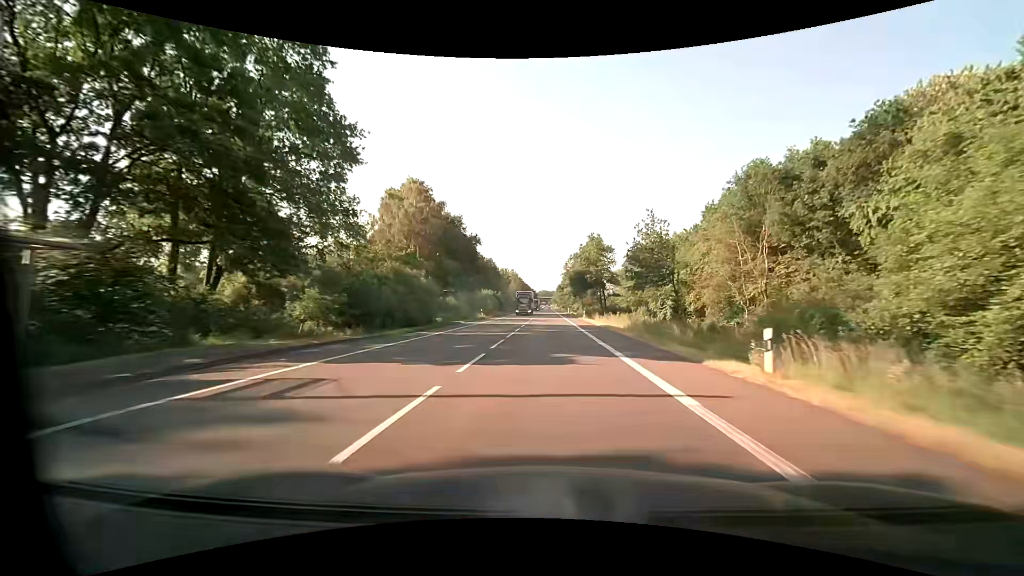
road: primary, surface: asphalt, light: Day
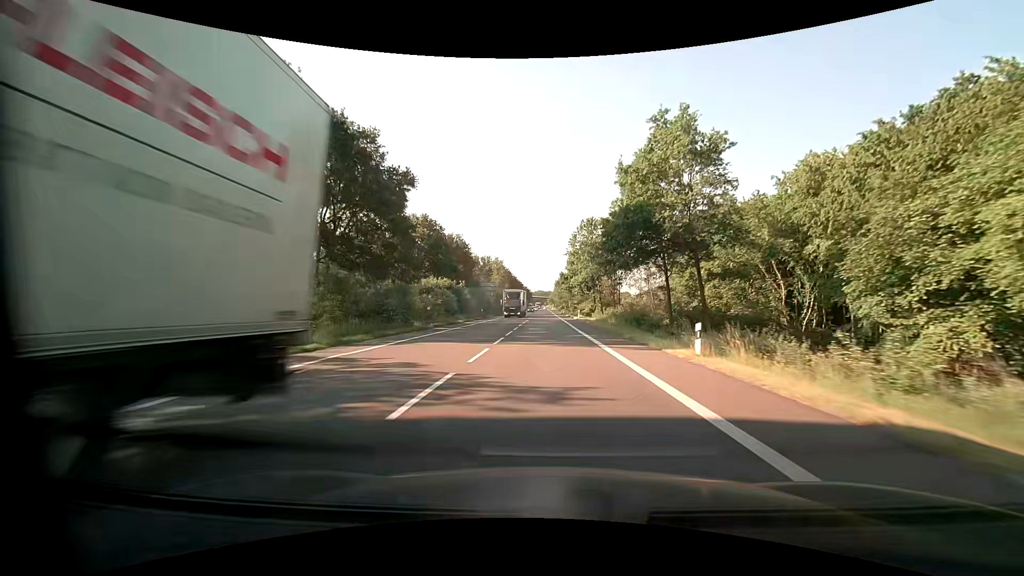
(+0.4, +46.4) m; 0°
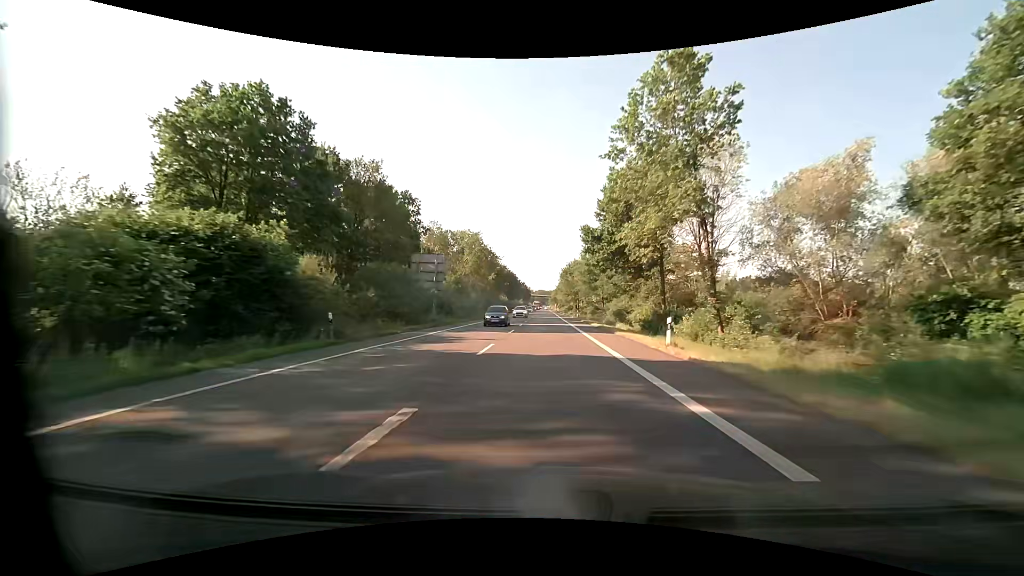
(+0.3, +46.4) m; 0°
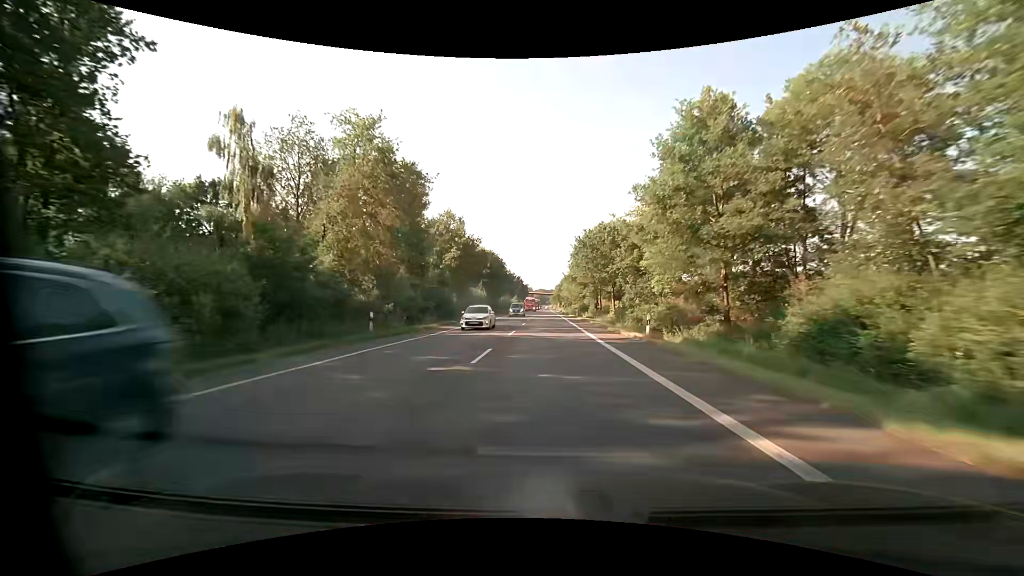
(+0.1, +46.6) m; 0°
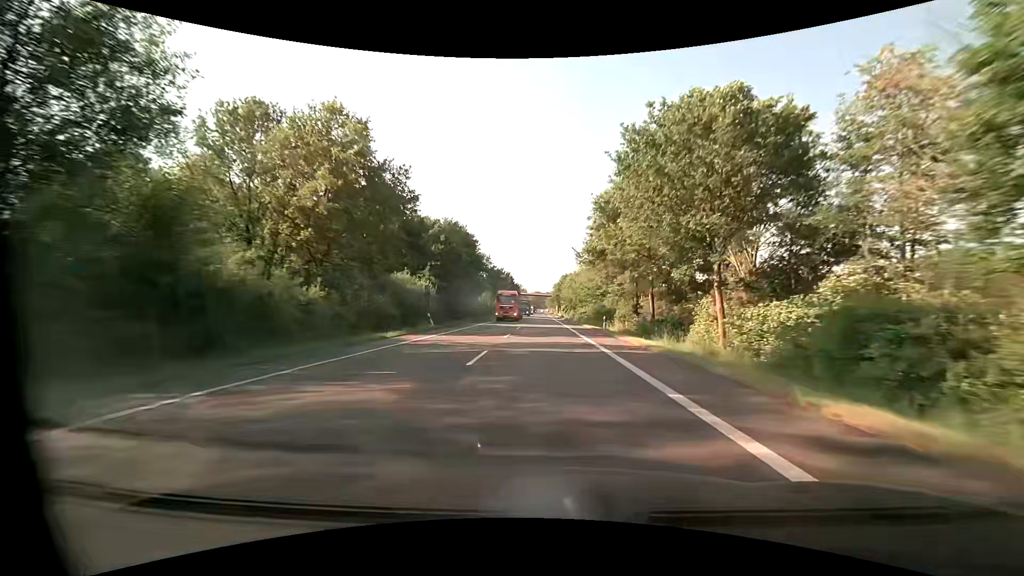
(0.0, +36.6) m; 0°
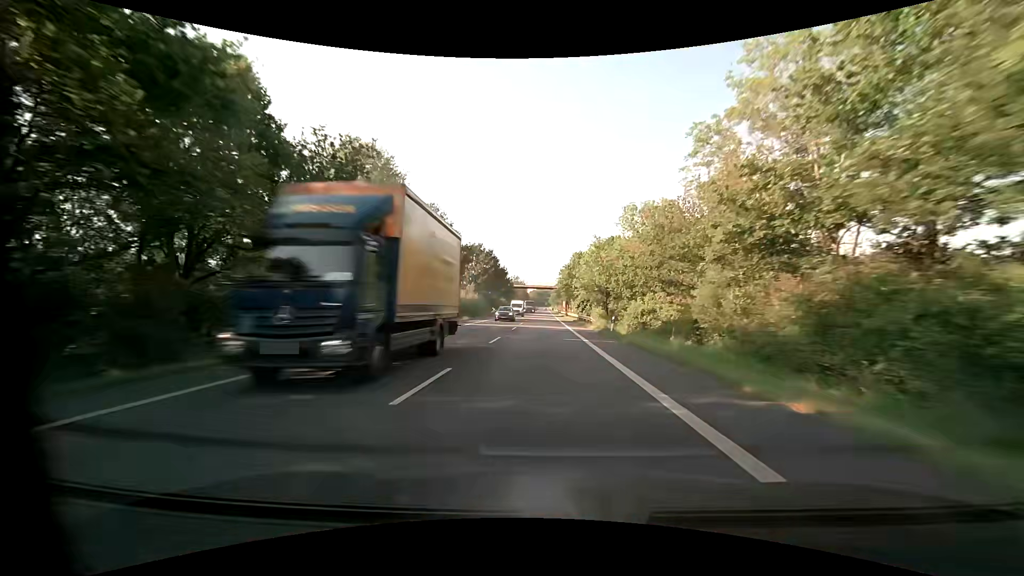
(+0.1, +53.9) m; 0°
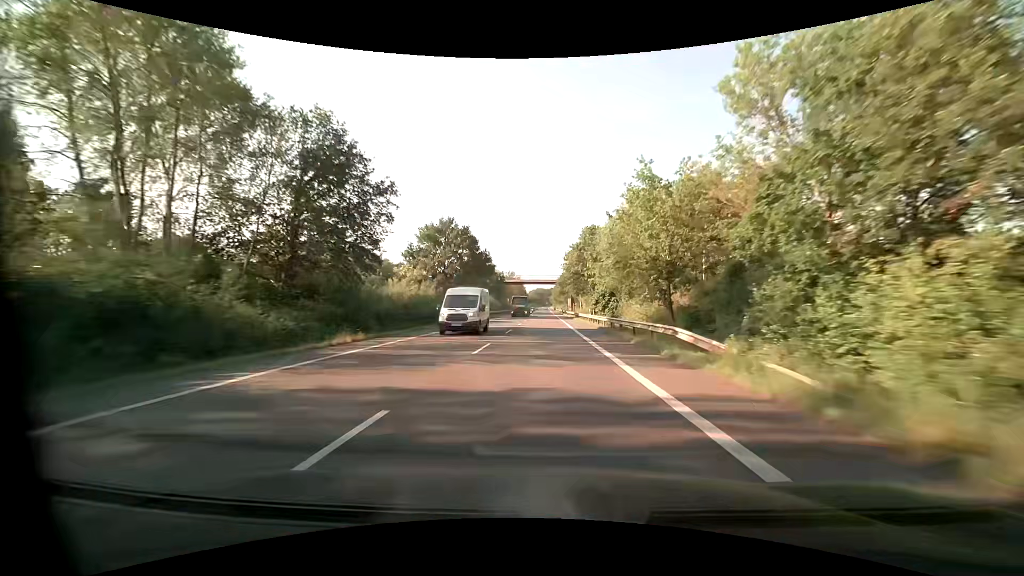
(0.0, +29.0) m; 0°
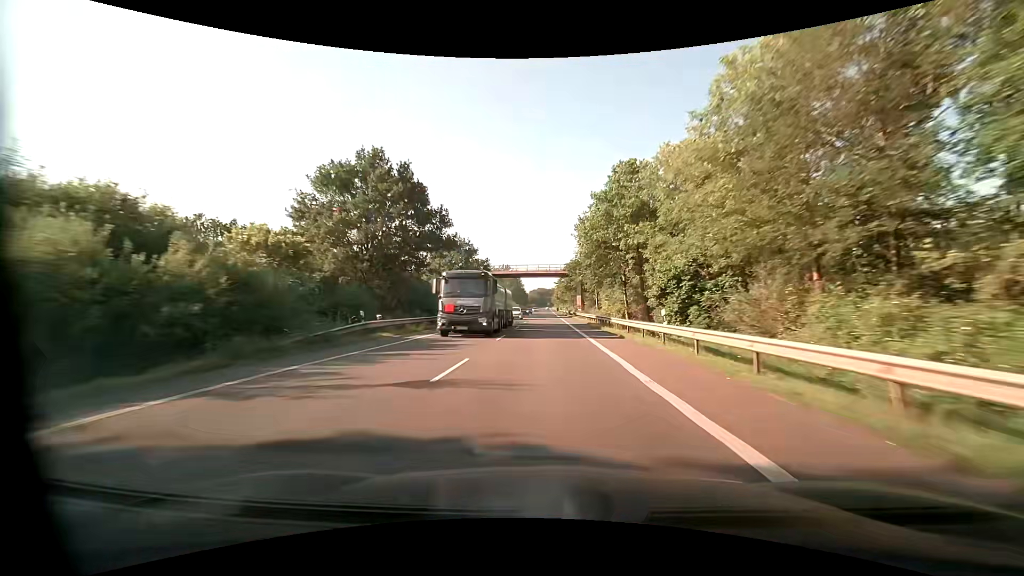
(-0.2, +29.9) m; 0°
(0, +10) (0, +20) (0, +30) (0, +40) (0, +50) (0, +60) (0, +70) (0, +80) (0, +90) (0, +100) m
